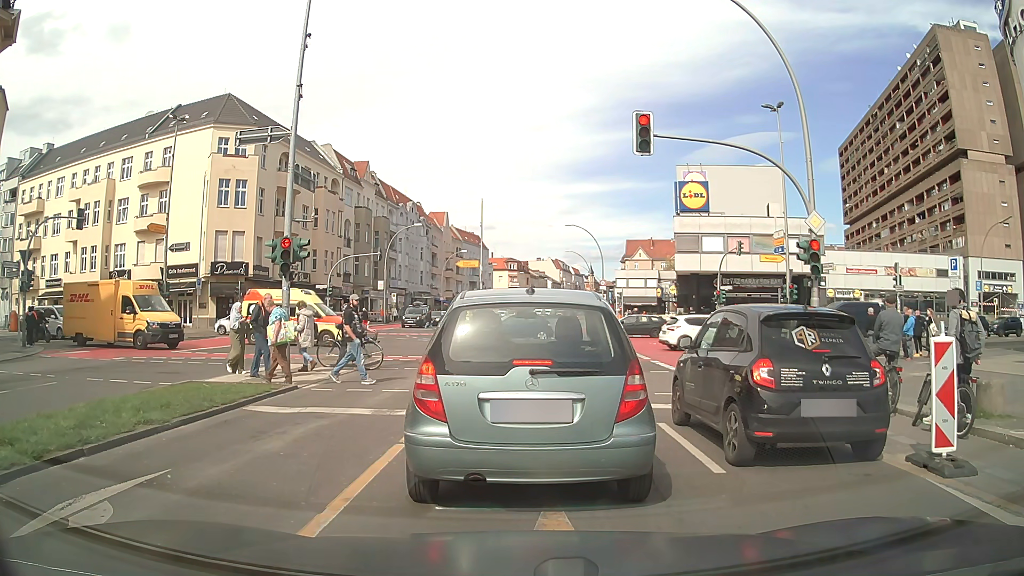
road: primary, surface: asphalt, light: Day
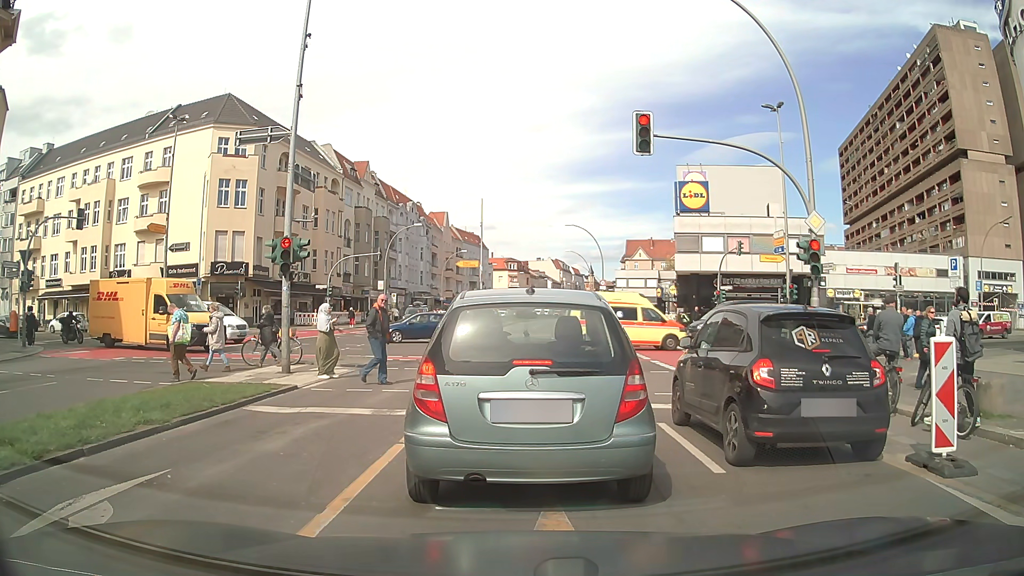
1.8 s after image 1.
(0.0, 0.0) m; 0°
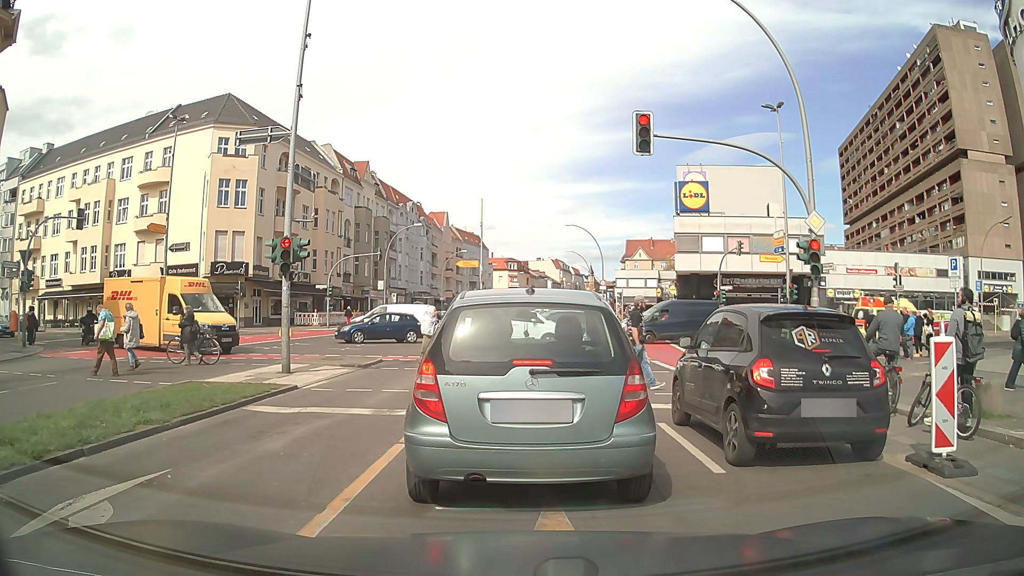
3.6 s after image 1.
(0.0, 0.0) m; 0°
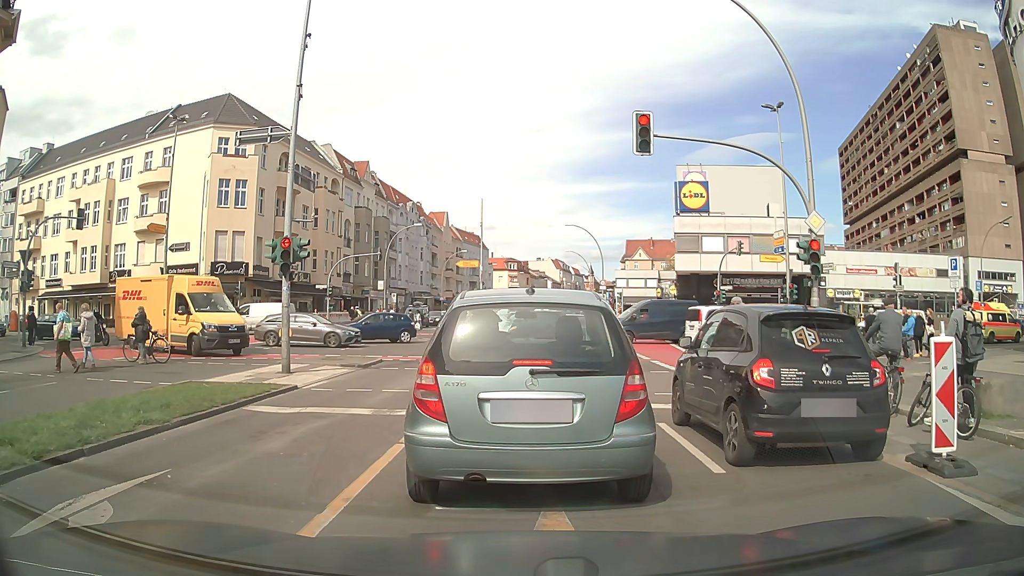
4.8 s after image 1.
(0.0, 0.0) m; 0°
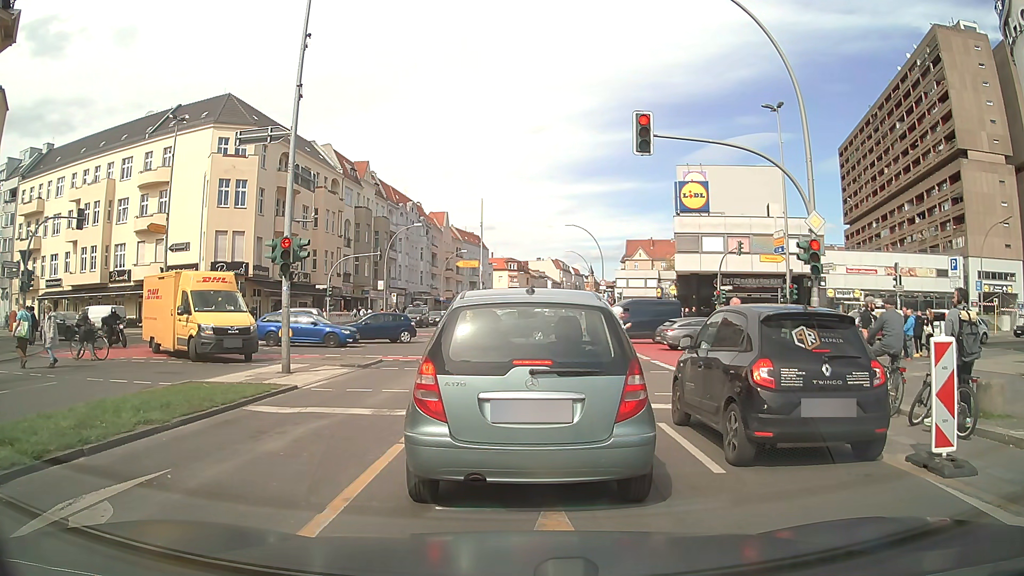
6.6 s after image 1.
(0.0, 0.0) m; 0°
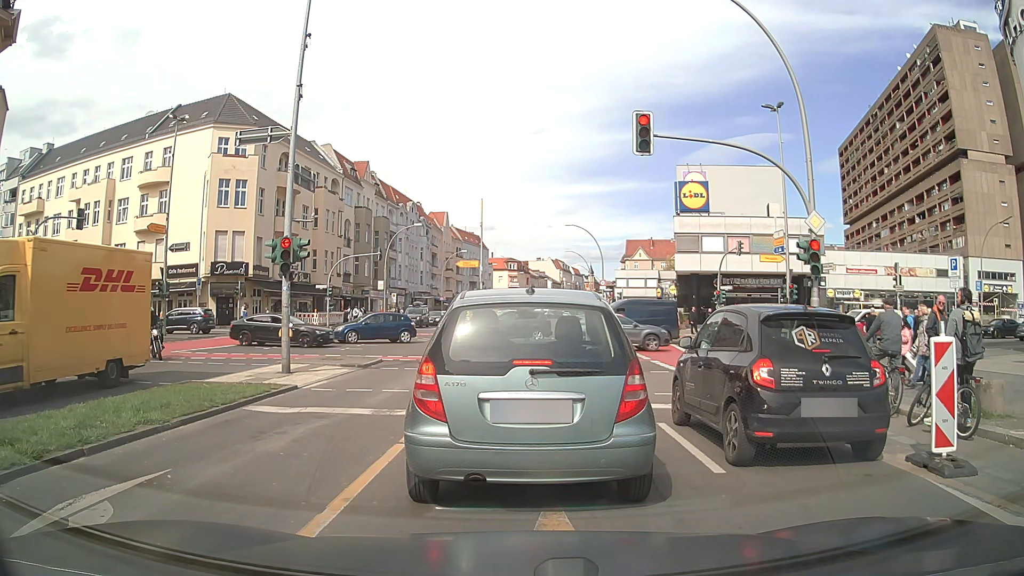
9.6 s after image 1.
(0.0, 0.0) m; 0°
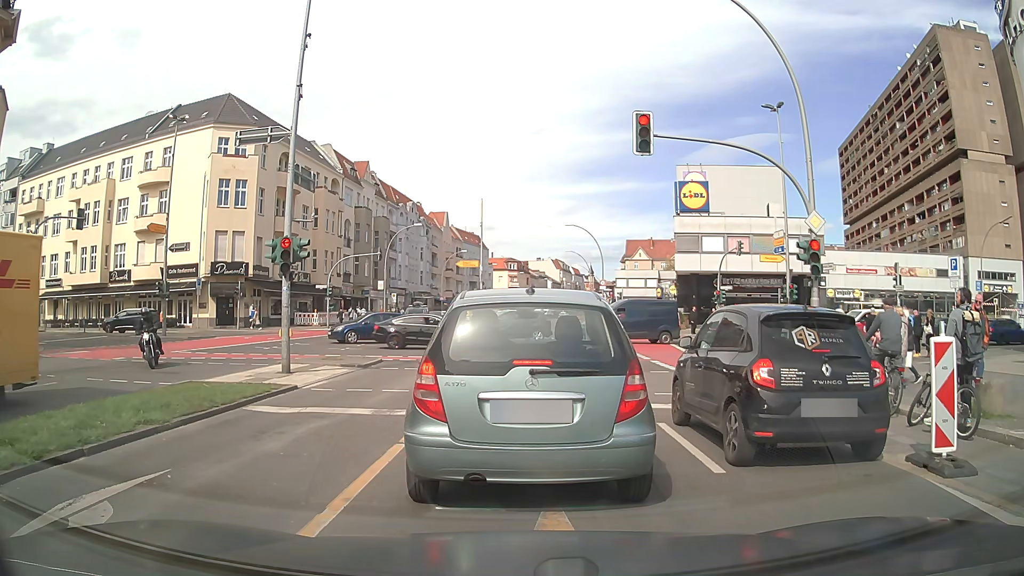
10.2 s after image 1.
(0.0, 0.0) m; 0°
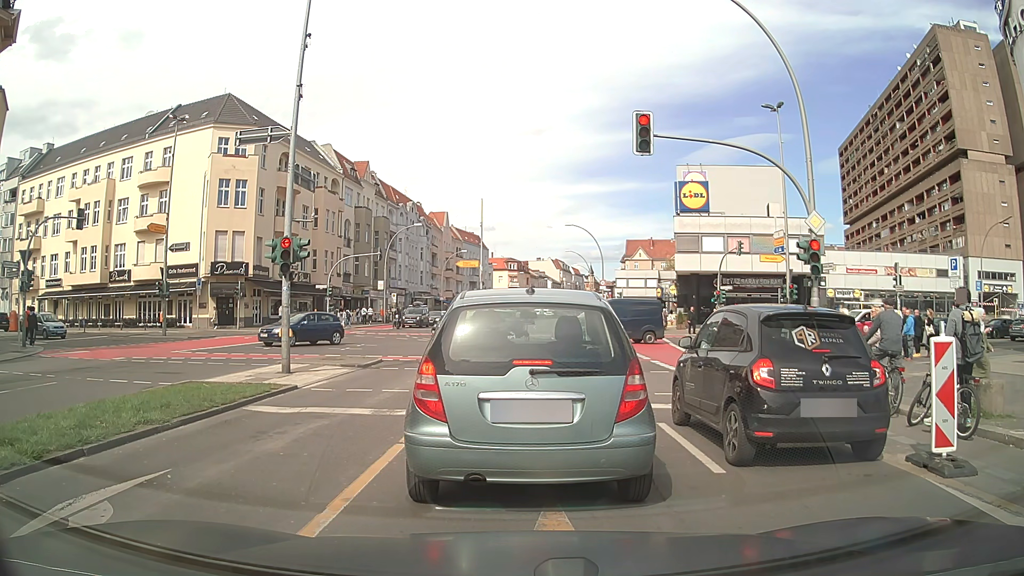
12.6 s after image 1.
(0.0, 0.0) m; 0°
(0, +10) (0, +20) (0, +30) (0, +40) (0, +50) (0, +60) (0, +70) (0, +80) (0, +90) (+1, +100) m
